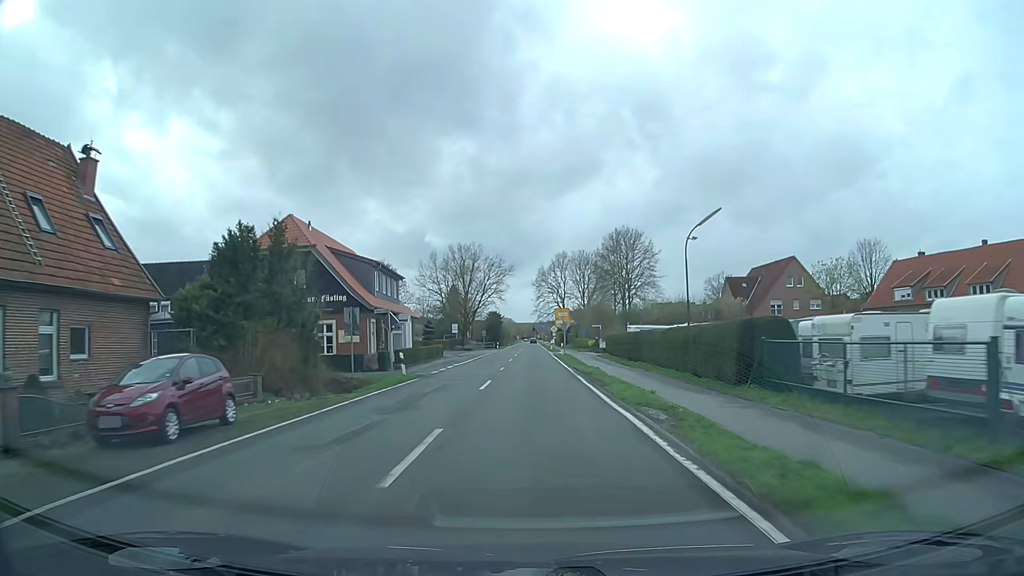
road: secondary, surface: asphalt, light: Day
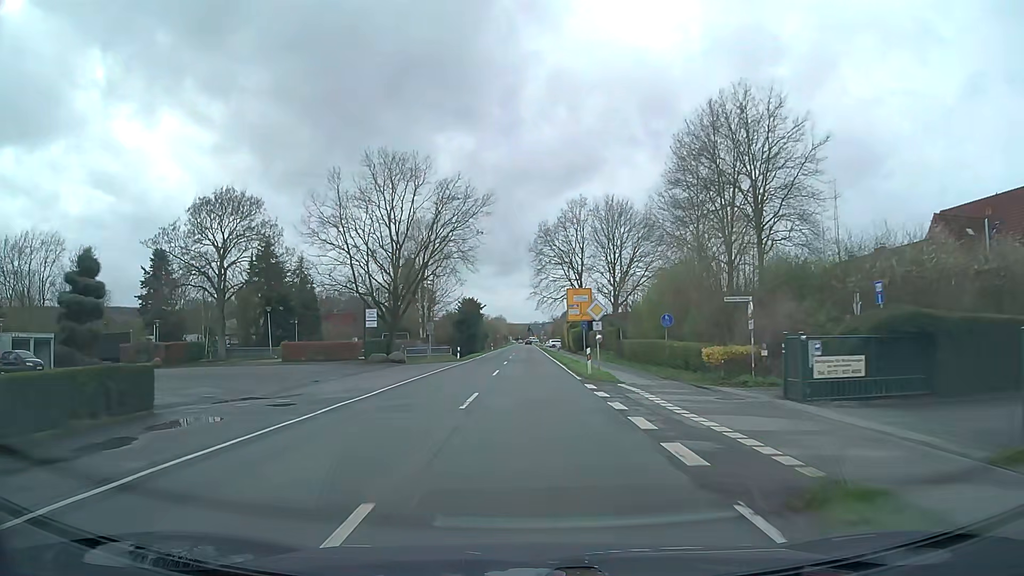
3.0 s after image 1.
(+0.3, +52.6) m; 0°
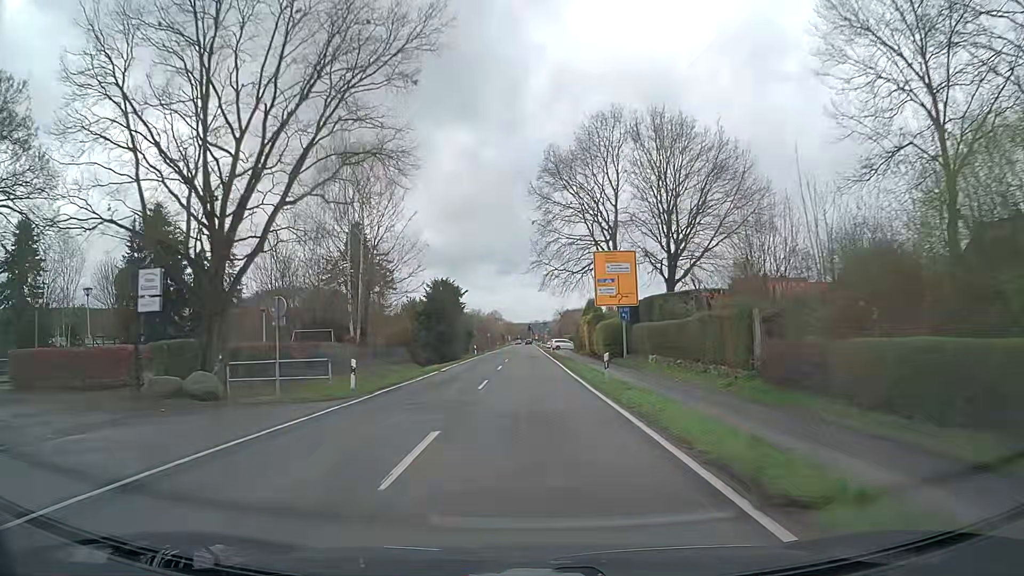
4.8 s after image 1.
(+0.1, +31.2) m; 0°
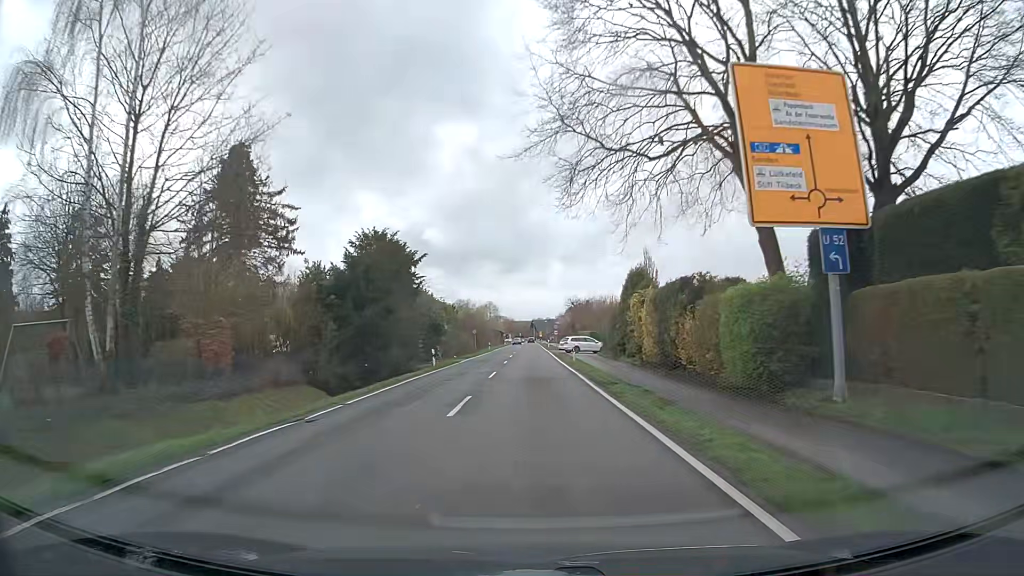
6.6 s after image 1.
(-0.1, +30.5) m; 0°
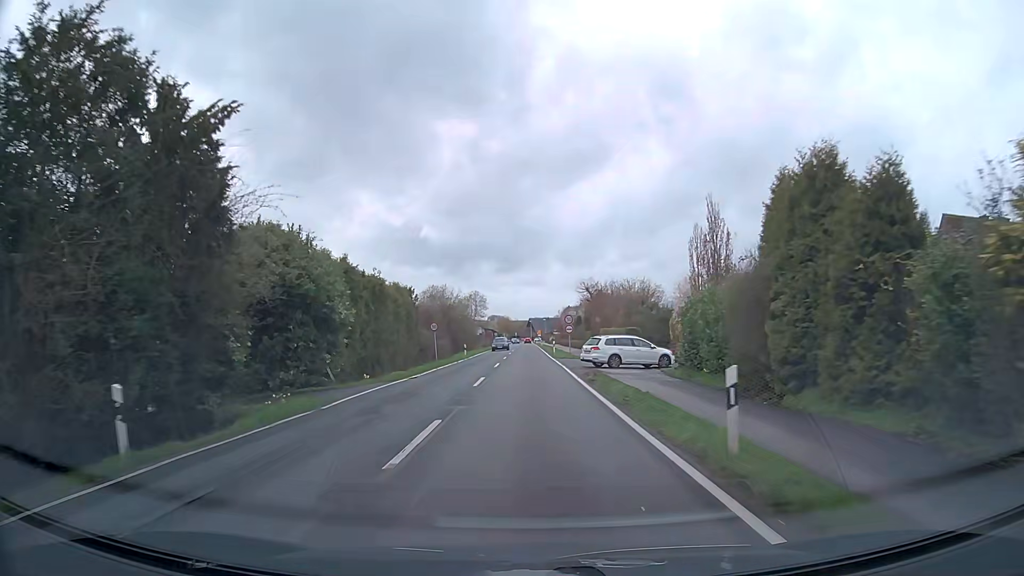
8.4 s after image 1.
(+0.1, +28.4) m; 0°
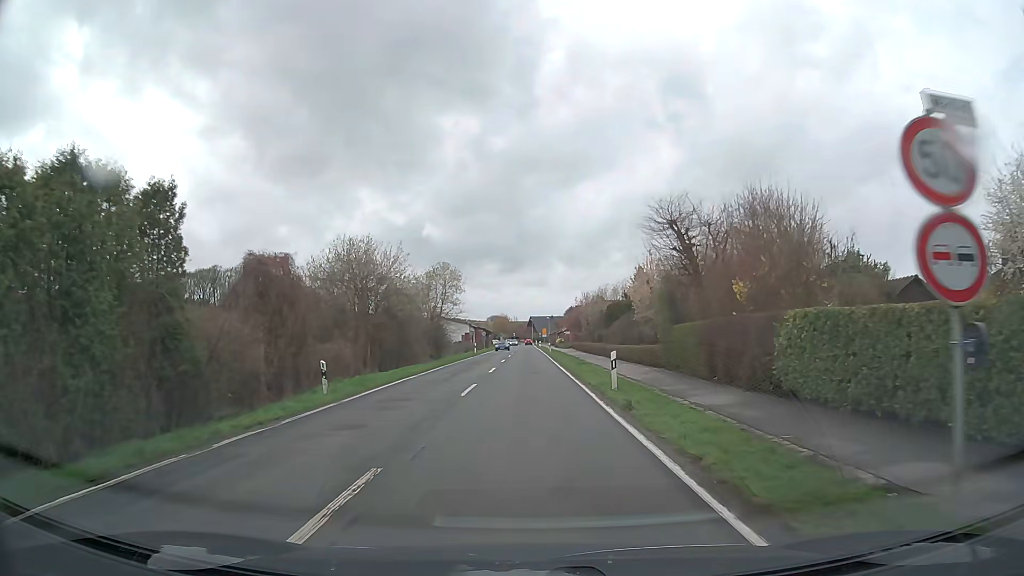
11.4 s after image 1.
(0.0, +39.5) m; 0°
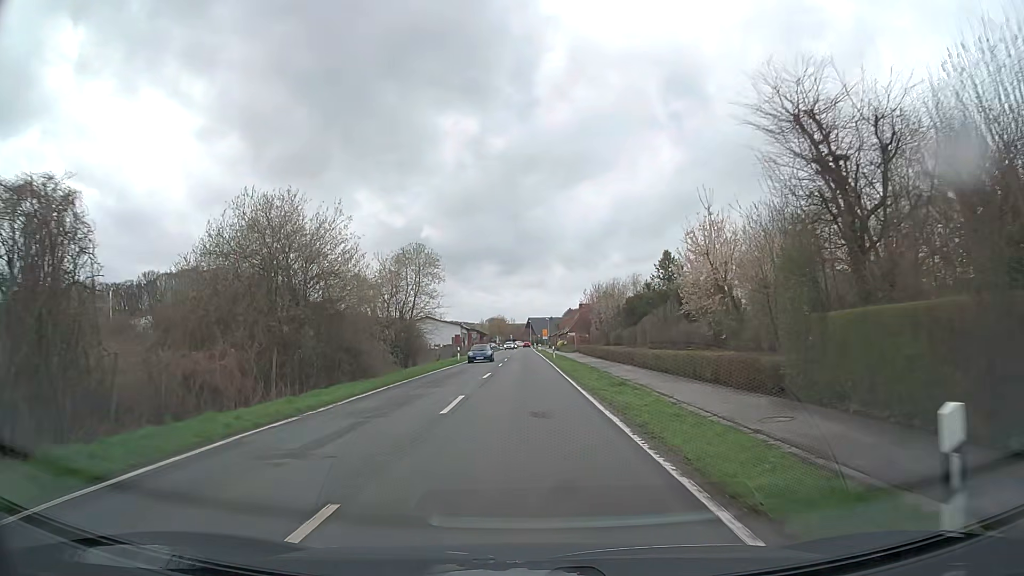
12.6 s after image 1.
(0.0, +14.4) m; 0°
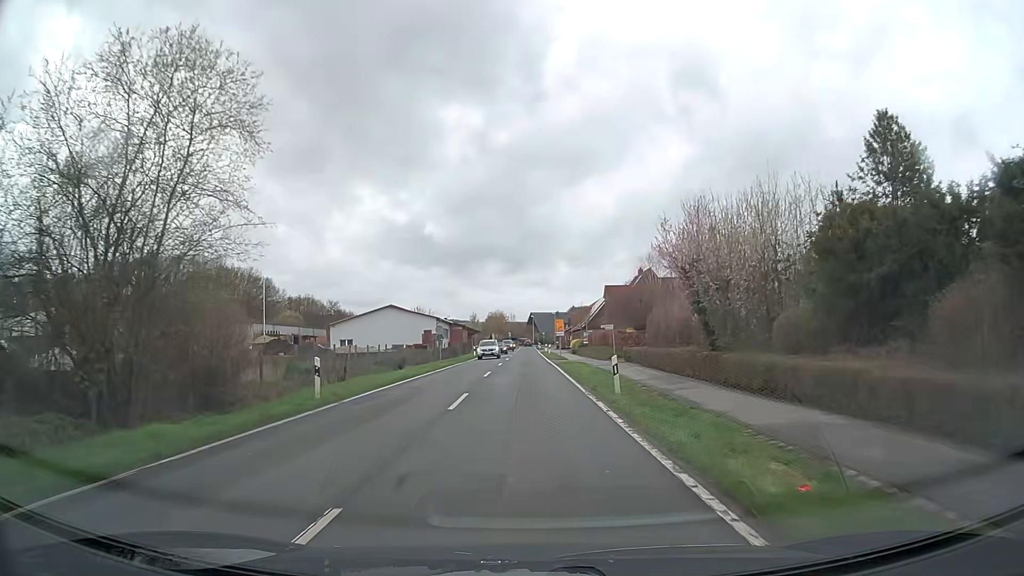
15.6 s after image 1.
(-0.1, +36.0) m; 0°
